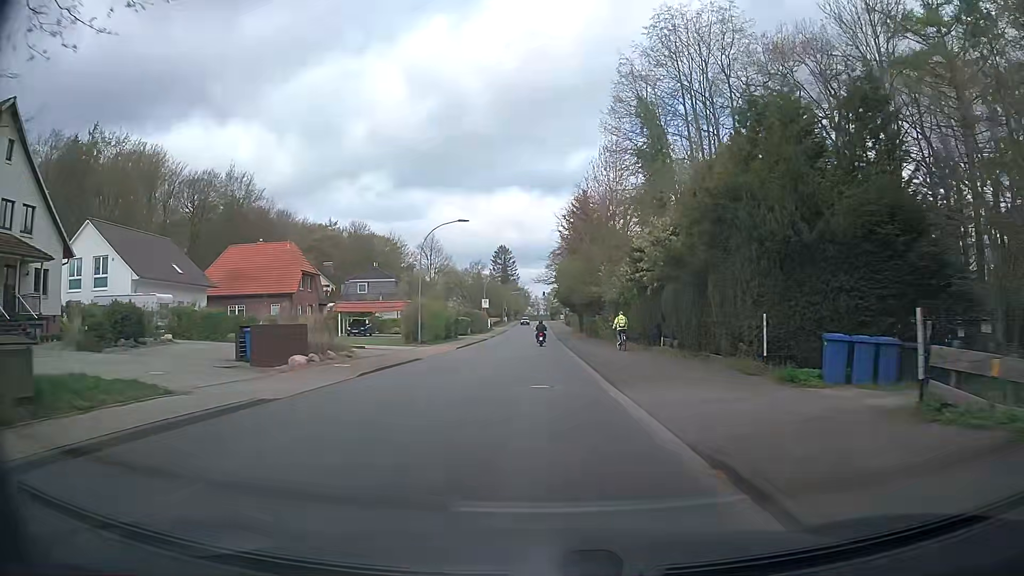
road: secondary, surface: asphalt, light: Day
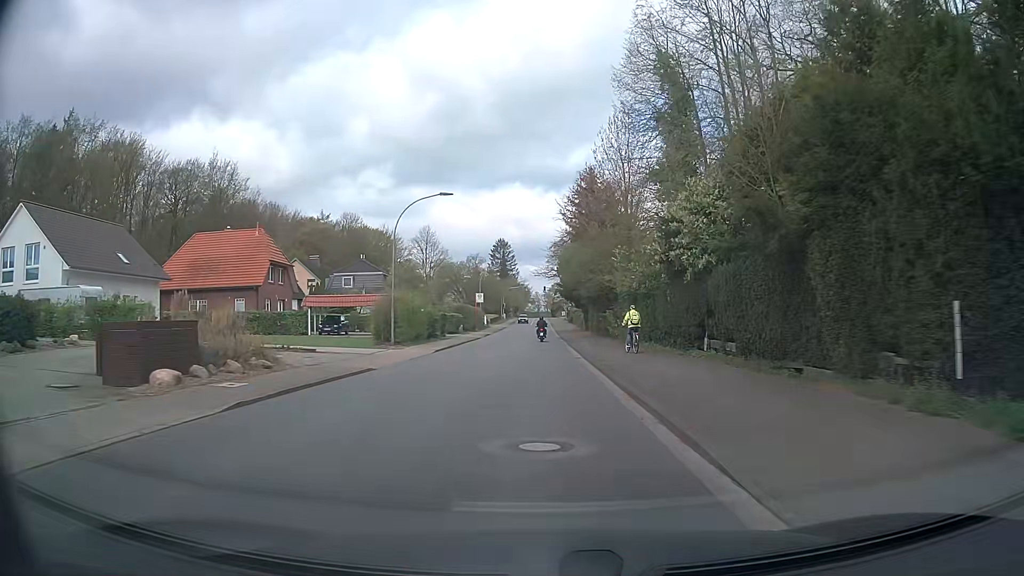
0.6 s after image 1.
(0.0, +7.7) m; 0°
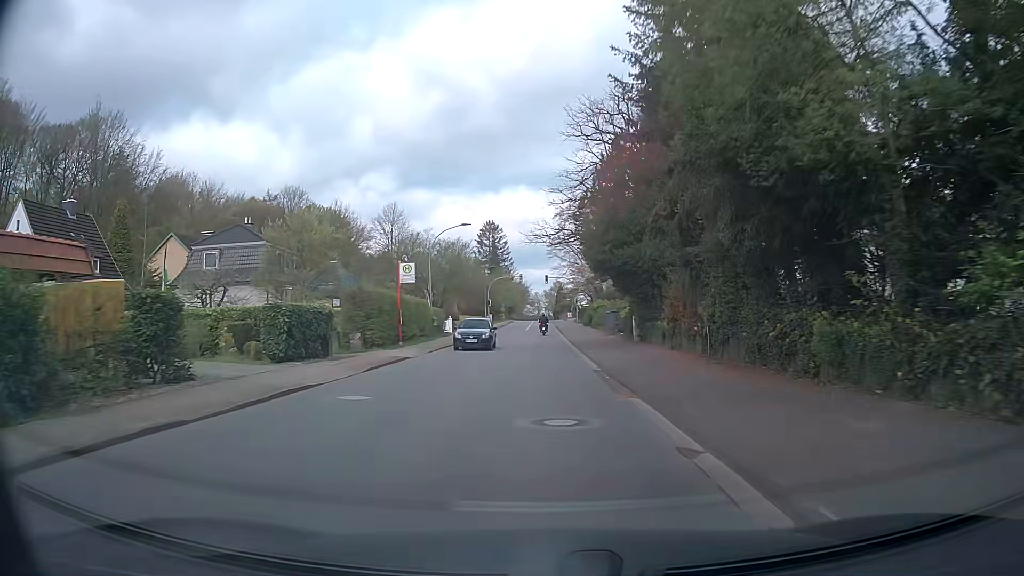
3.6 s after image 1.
(-0.3, +38.6) m; 0°
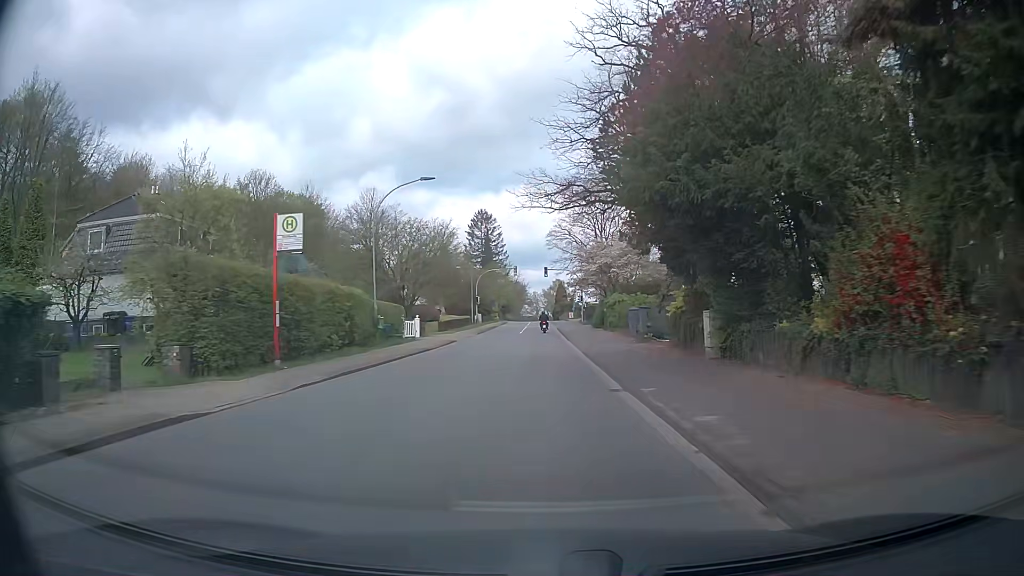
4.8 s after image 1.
(0.0, +15.3) m; 0°
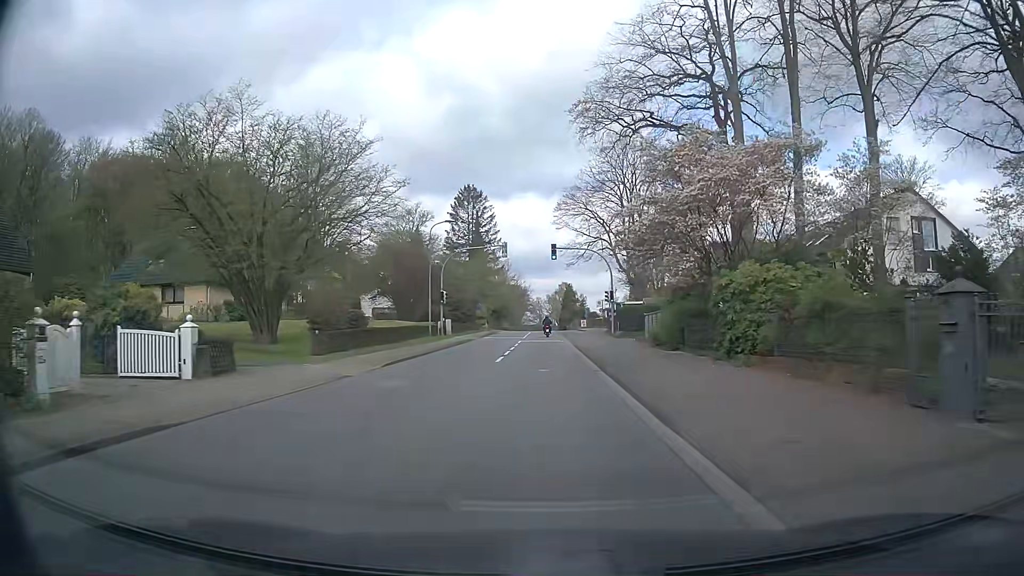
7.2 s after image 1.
(-0.1, +30.3) m; 0°
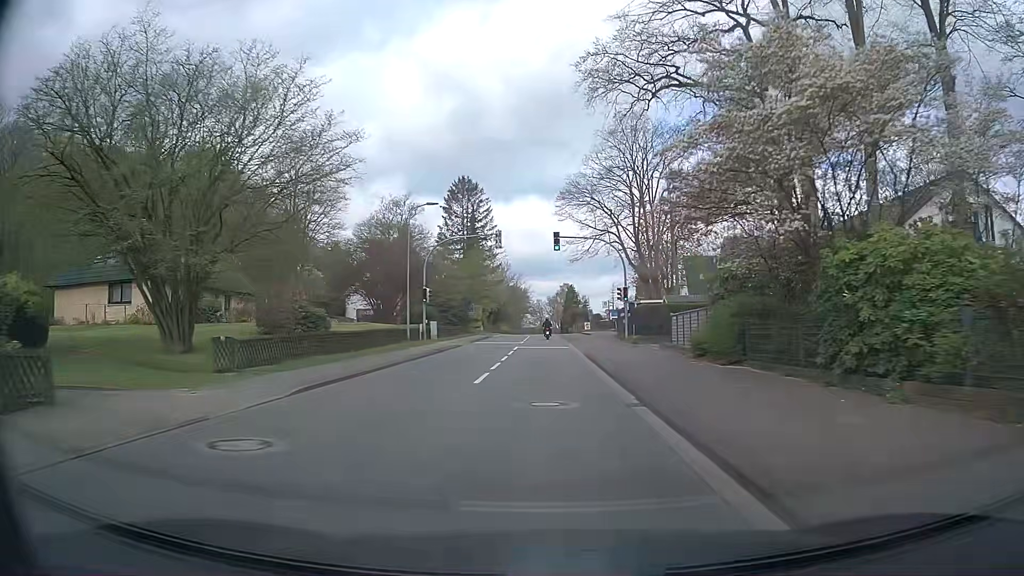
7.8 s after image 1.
(0.0, +7.5) m; 0°
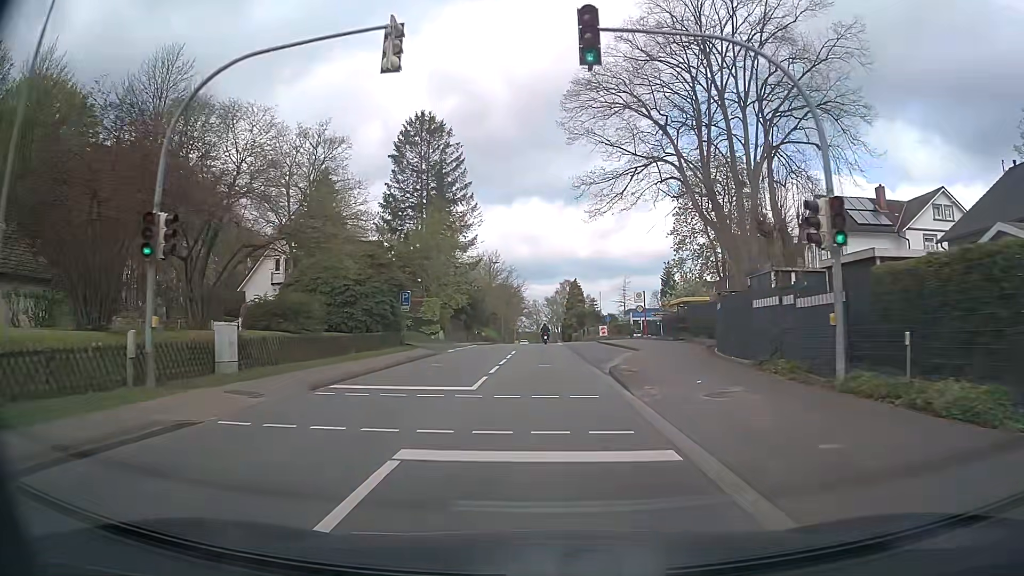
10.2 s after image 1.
(0.0, +30.1) m; 0°
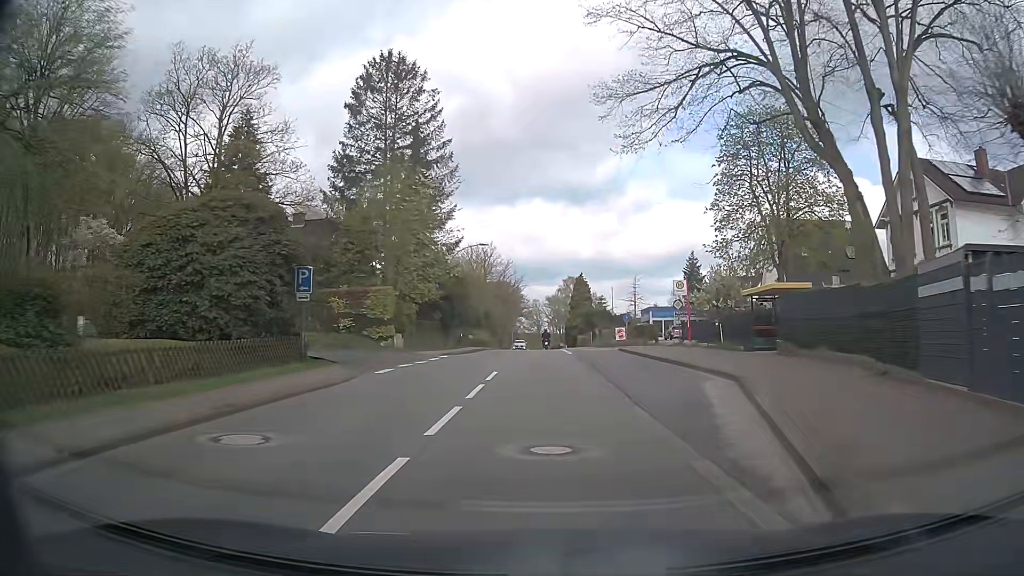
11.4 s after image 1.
(0.0, +15.0) m; 0°
(0, +10) (0, +20) (0, +30) (0, +40) (0, +50) (0, +60) (-1, +70) (-1, +80) (-1, +90) (-1, +100) m
